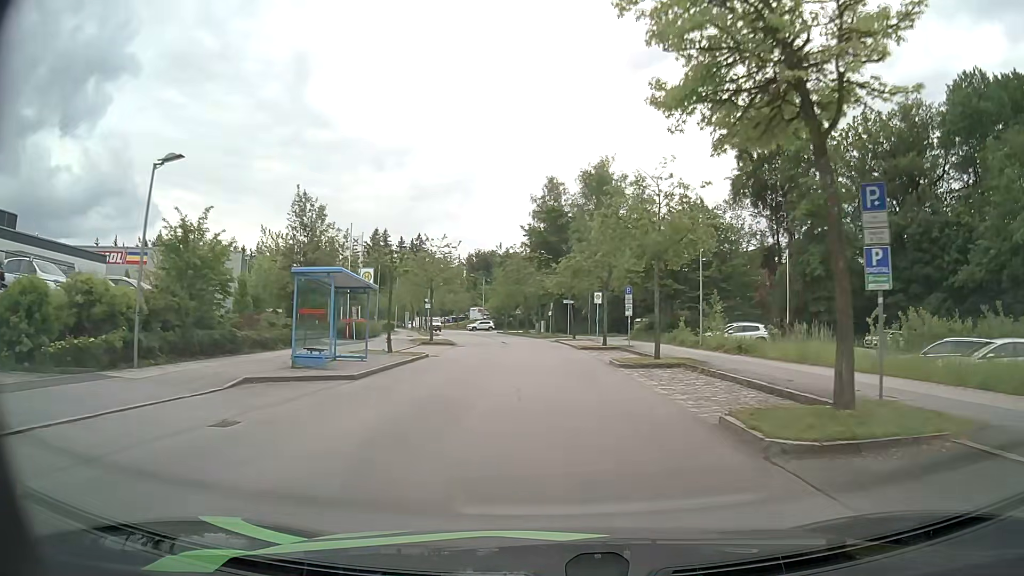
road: residential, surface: asphalt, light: Day
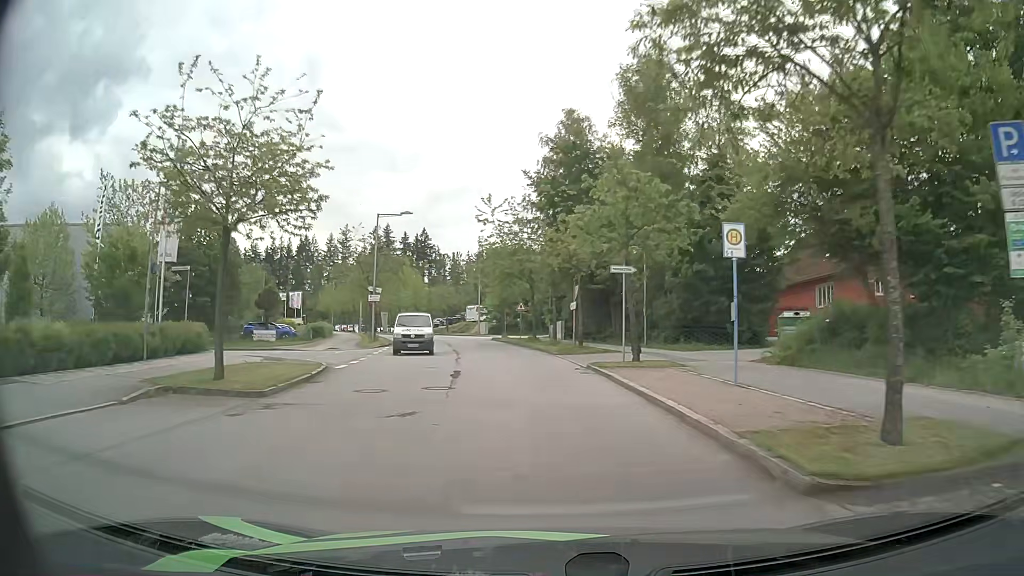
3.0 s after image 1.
(0.0, +29.6) m; -1°
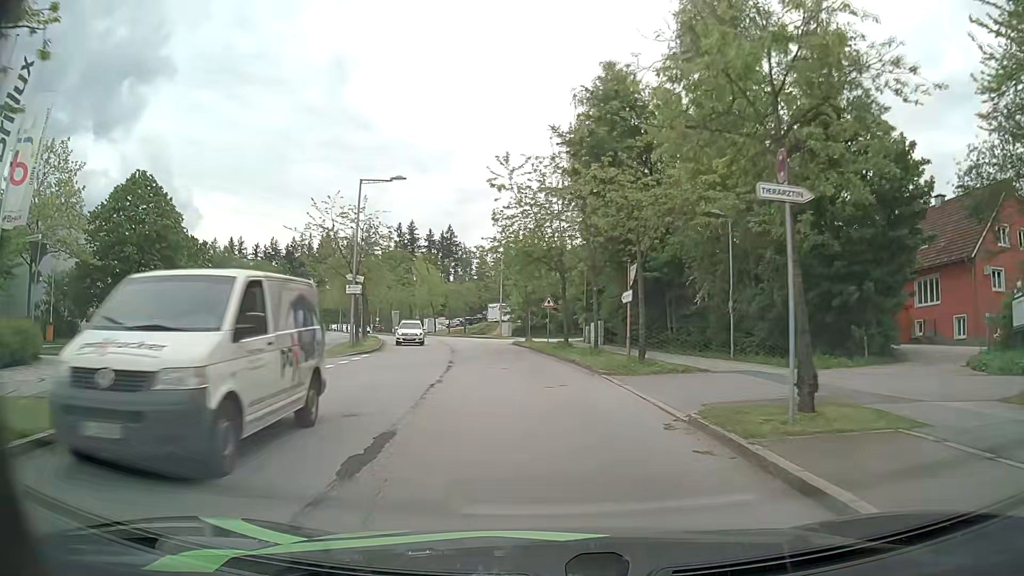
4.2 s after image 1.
(-0.3, +11.7) m; -3°
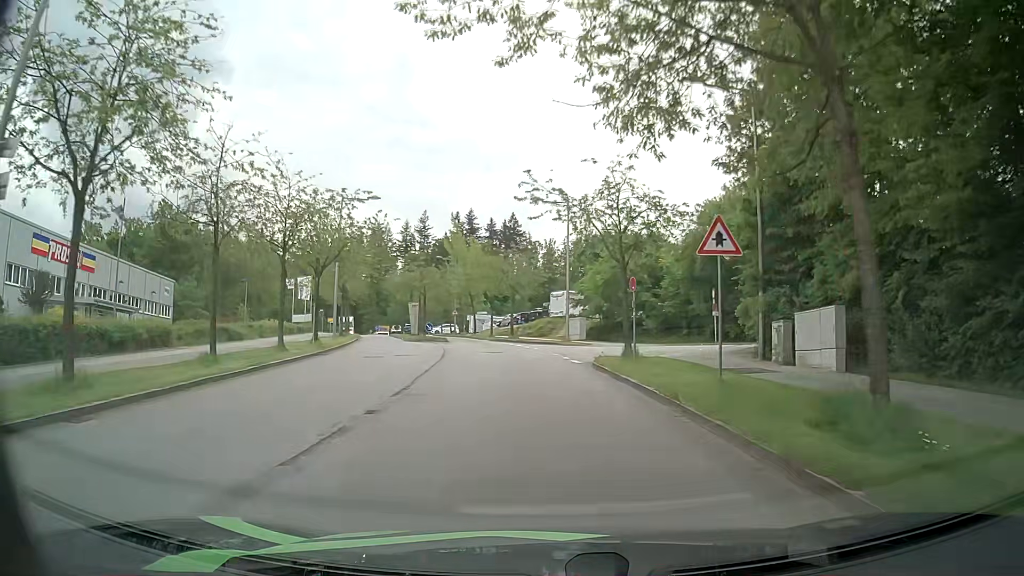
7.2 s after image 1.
(-1.6, +28.7) m; -6°
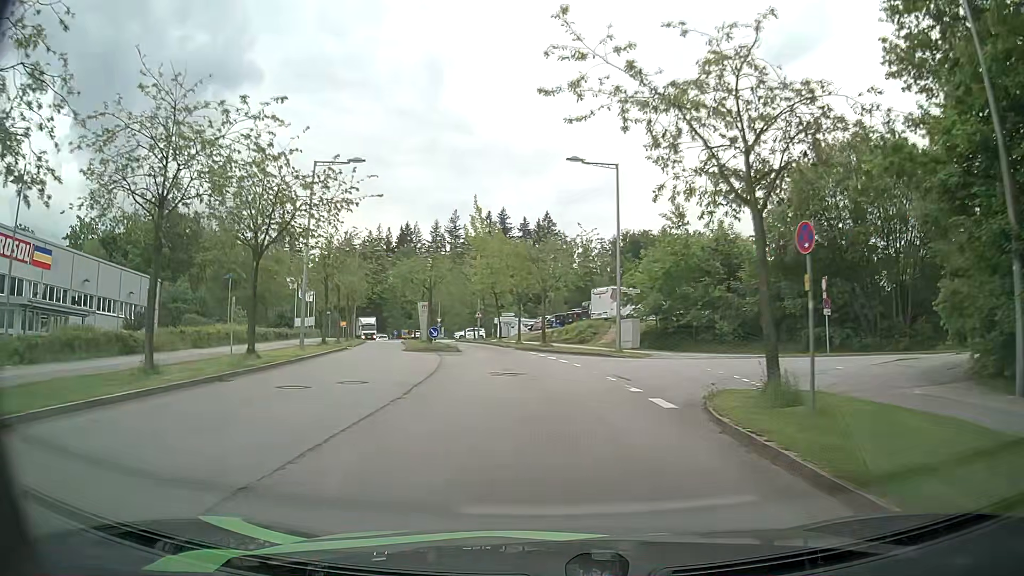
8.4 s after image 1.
(-0.3, +11.3) m; -3°
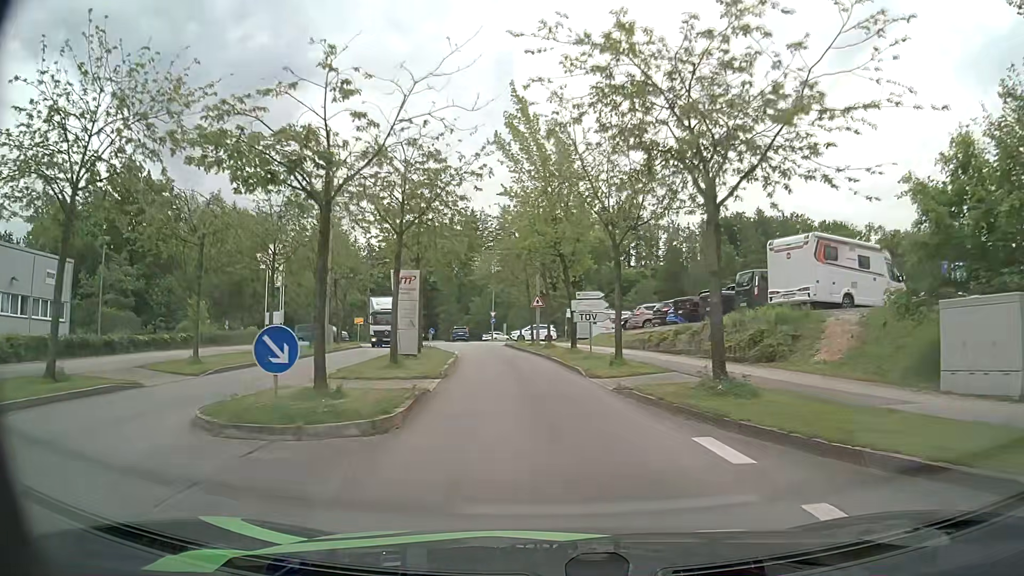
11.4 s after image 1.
(-1.5, +27.8) m; -6°
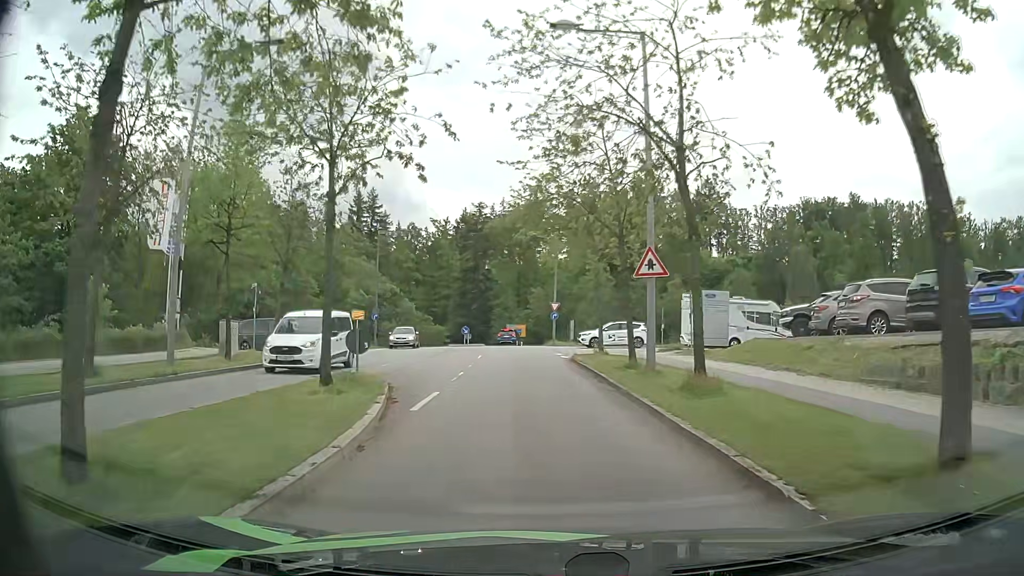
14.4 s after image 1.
(-1.2, +22.9) m; -5°
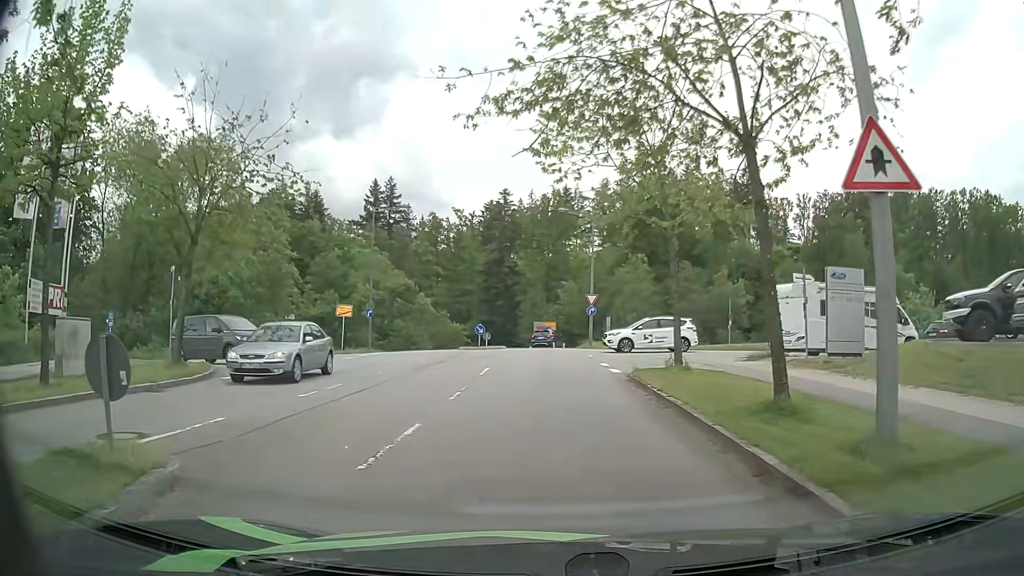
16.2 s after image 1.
(-0.4, +10.2) m; -3°
